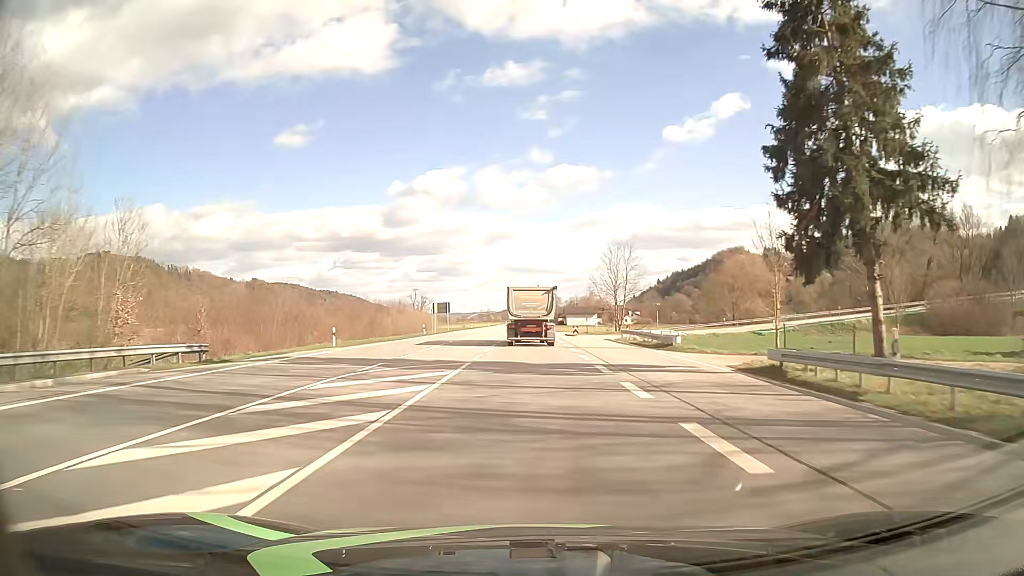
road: primary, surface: asphalt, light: Day
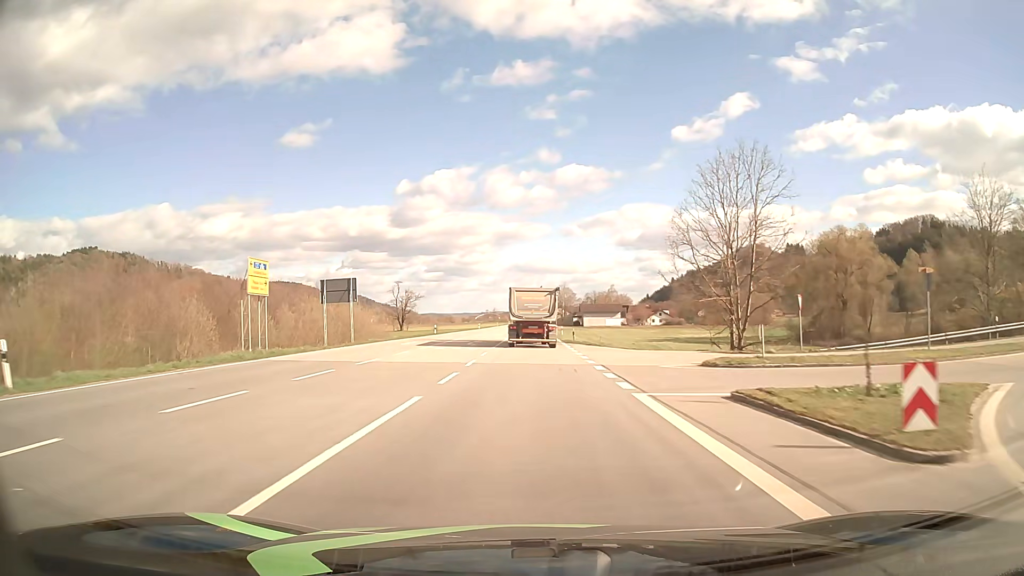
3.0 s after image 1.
(-0.2, +57.1) m; -1°
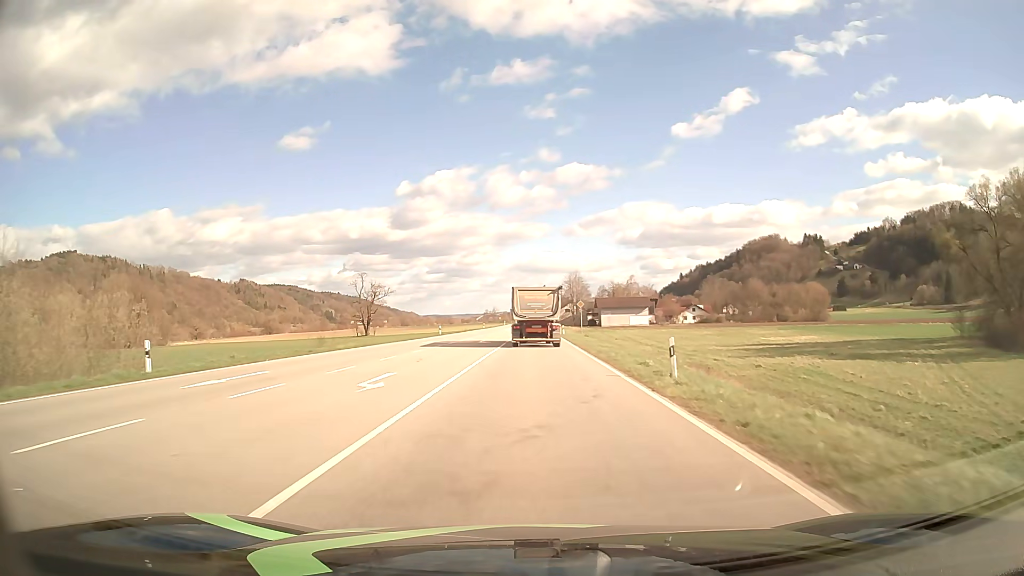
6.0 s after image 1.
(-0.2, +57.4) m; 0°
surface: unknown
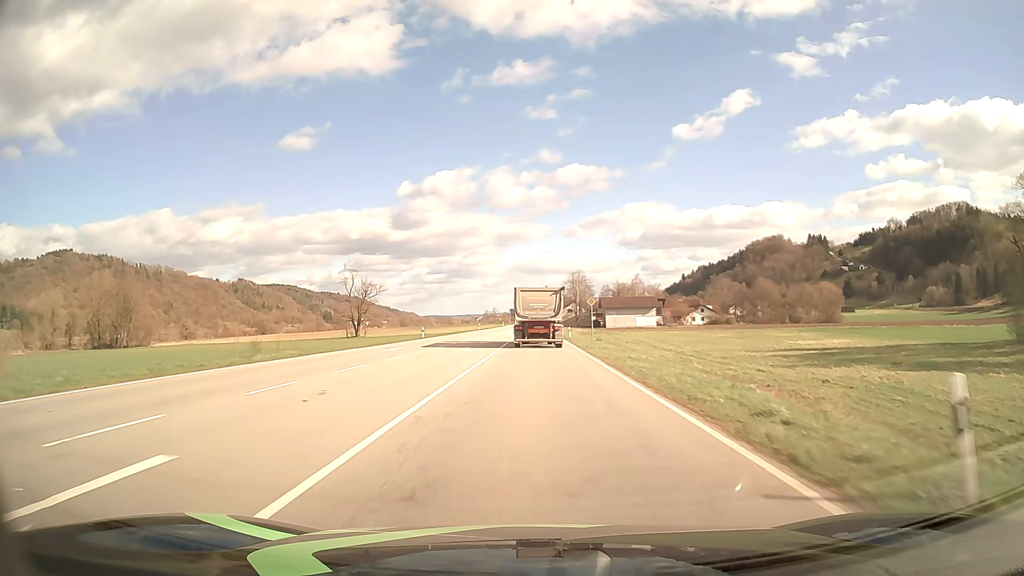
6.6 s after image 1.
(0.0, +11.5) m; 0°
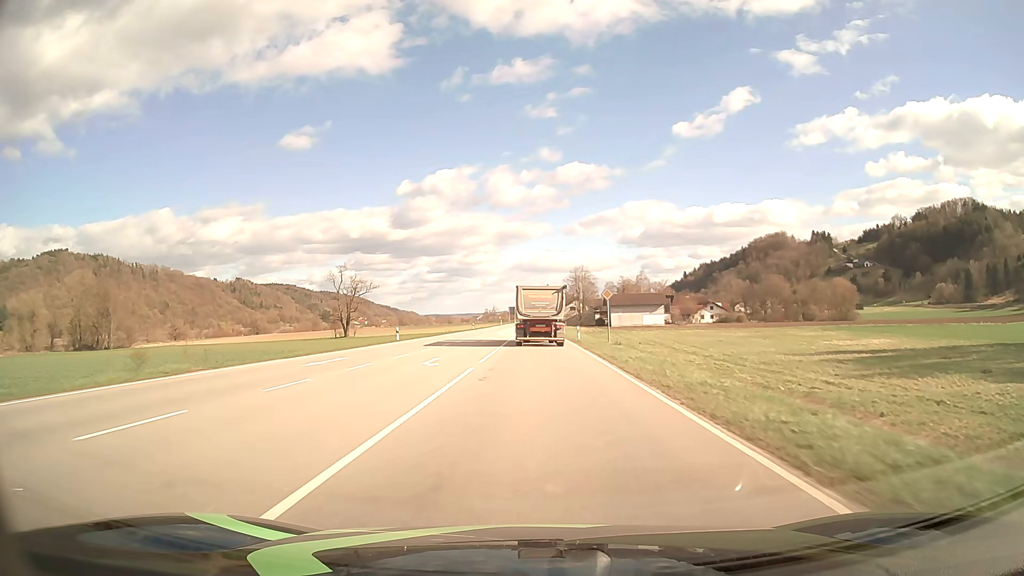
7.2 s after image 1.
(0.0, +11.5) m; 0°
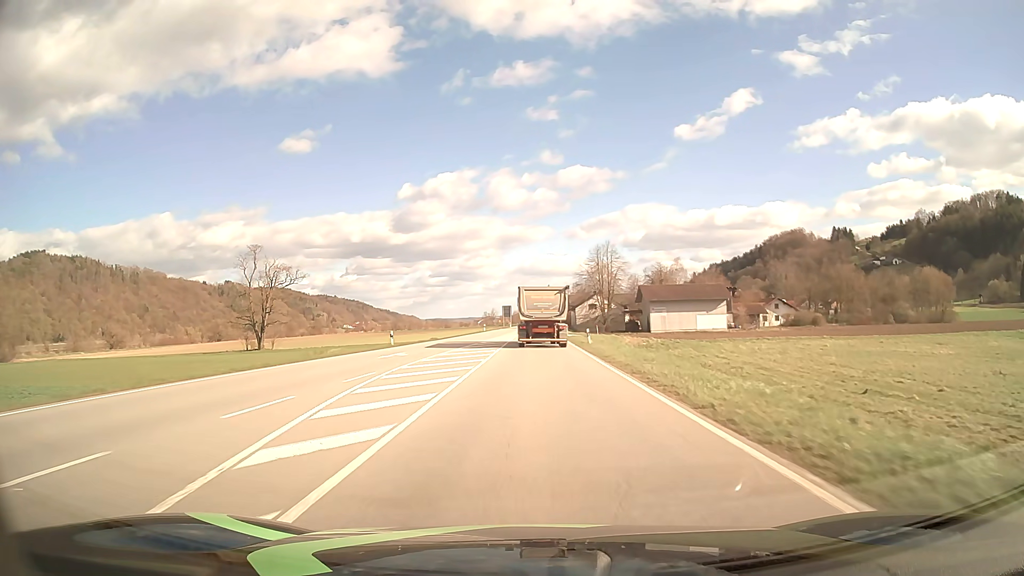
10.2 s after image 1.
(-0.1, +57.7) m; 0°
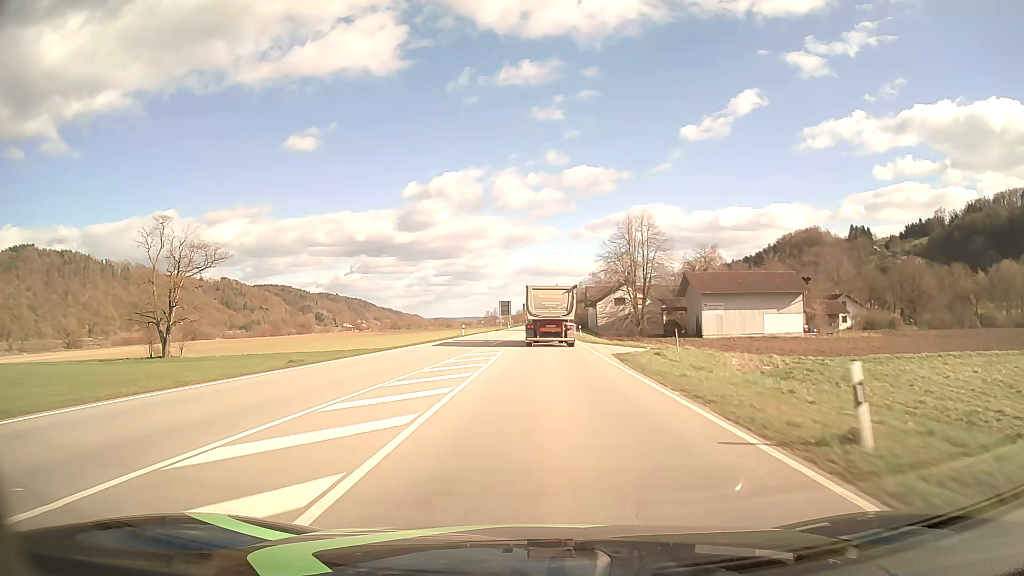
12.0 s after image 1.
(-0.2, +34.5) m; 0°
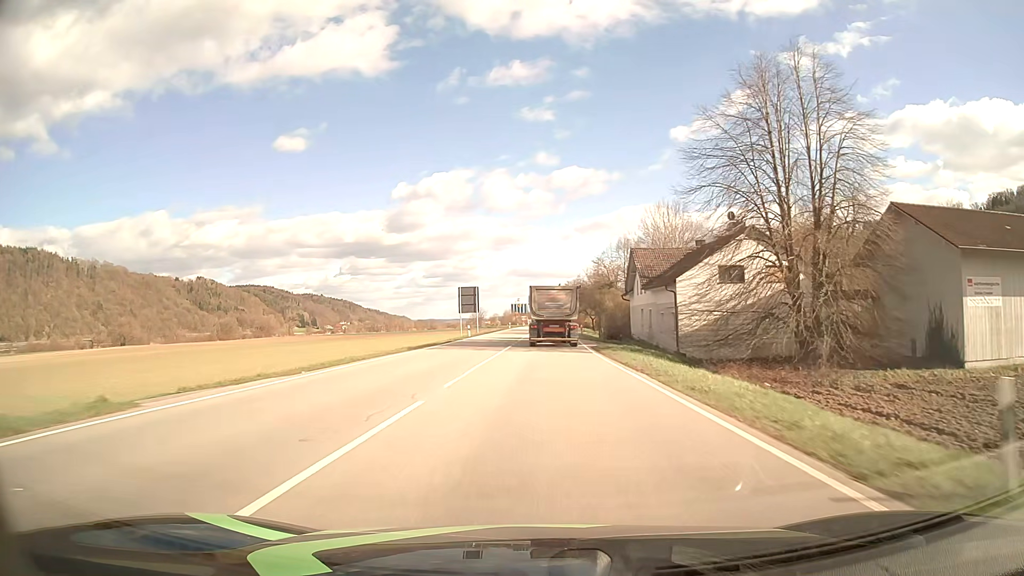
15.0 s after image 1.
(+0.4, +57.4) m; +1°
(0, +10) (0, +20) (0, +30) (0, +40) (+1, +50) (+1, +60) (+1, +70) (+1, +80) (+2, +90) (+2, +100) m
